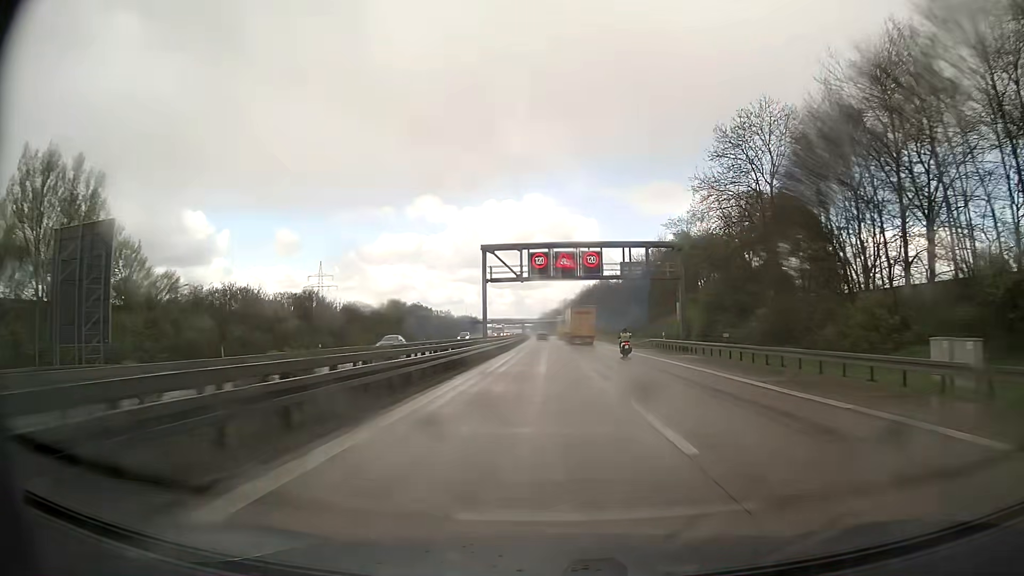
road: motorway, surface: asphalt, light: Day
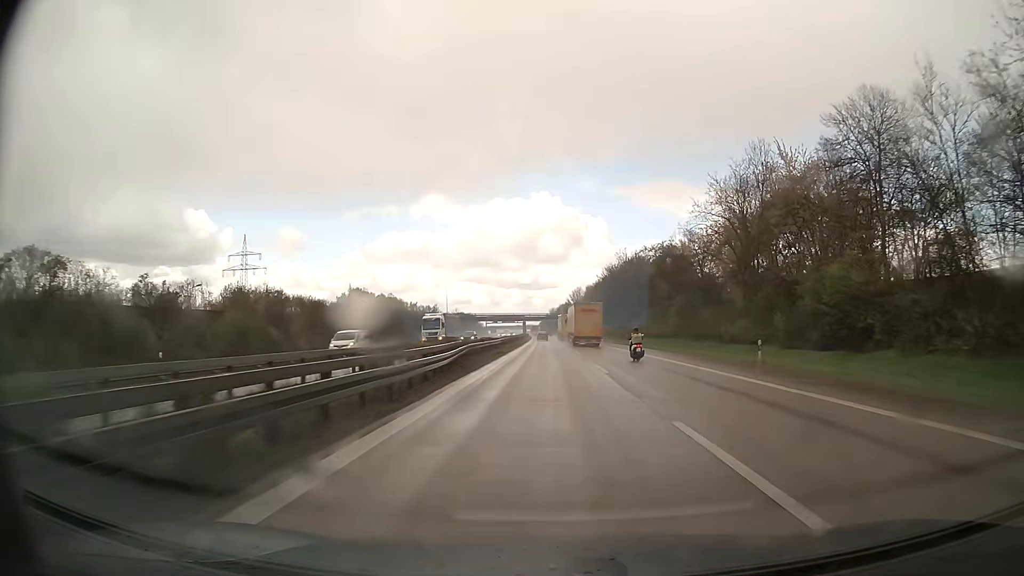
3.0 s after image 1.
(-0.7, +75.8) m; -1°
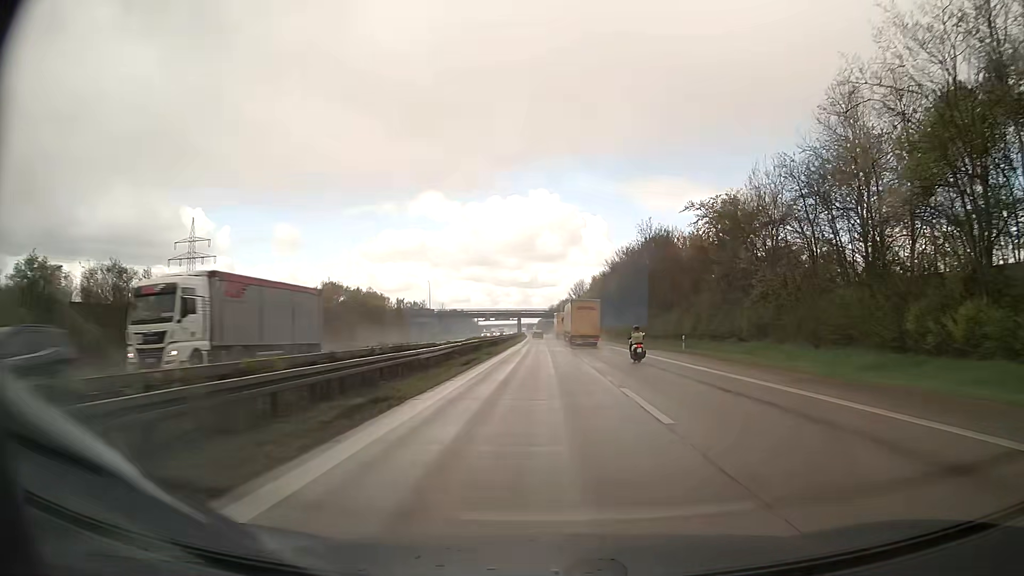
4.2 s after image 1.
(+0.1, +30.3) m; 0°
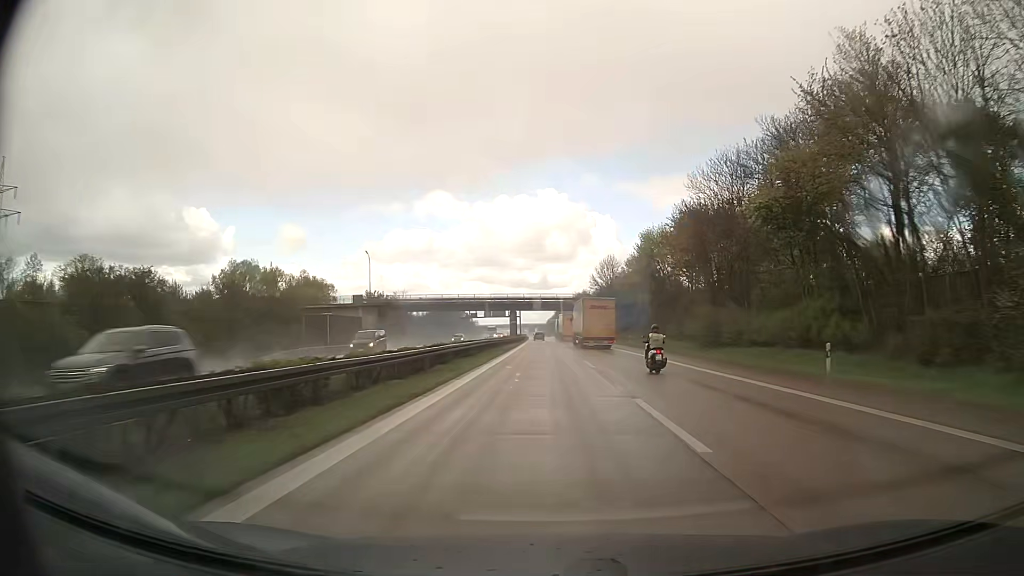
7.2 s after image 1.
(-0.8, +74.5) m; -1°
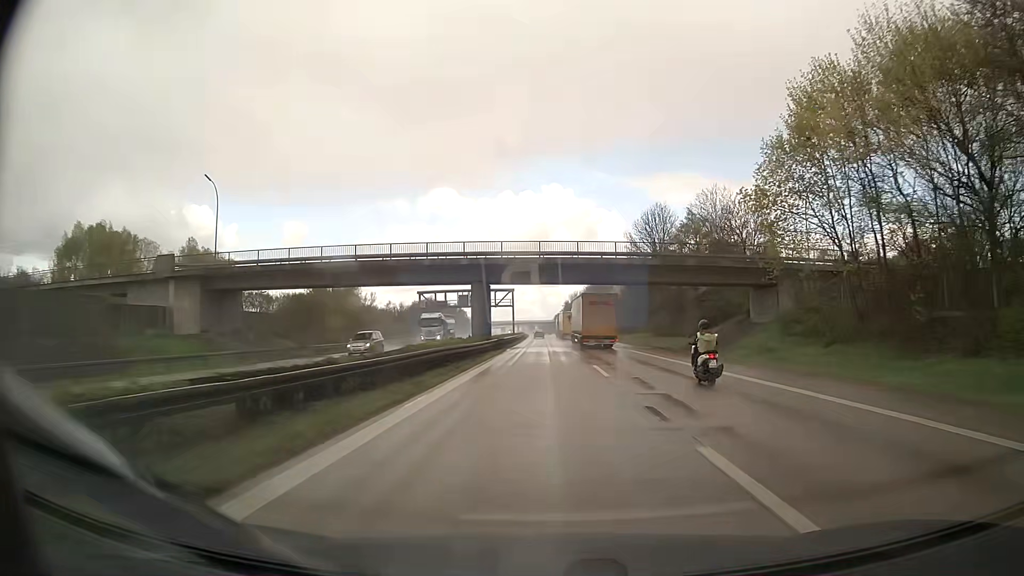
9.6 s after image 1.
(-0.4, +59.9) m; -1°
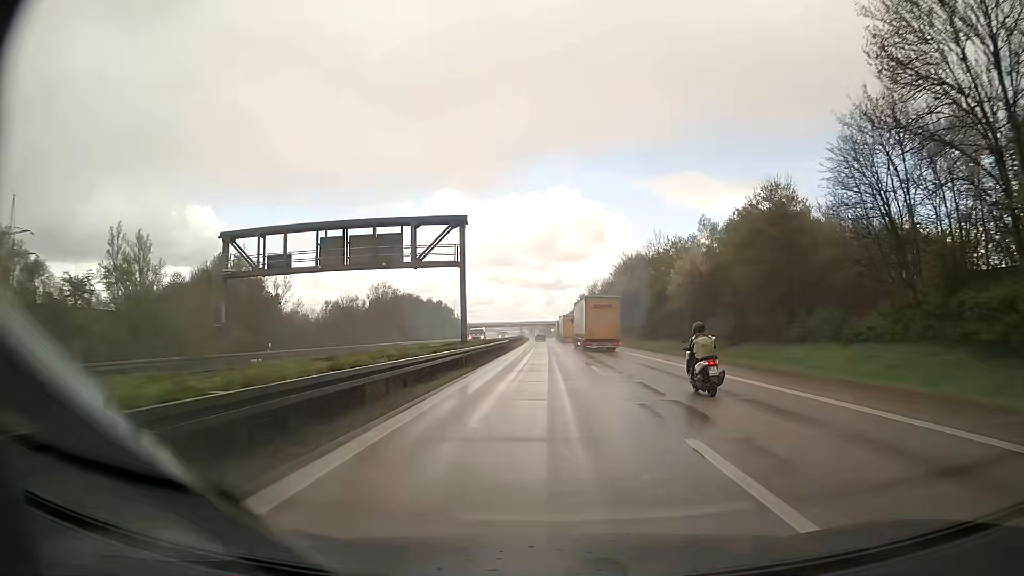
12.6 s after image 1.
(-0.6, +71.3) m; -1°
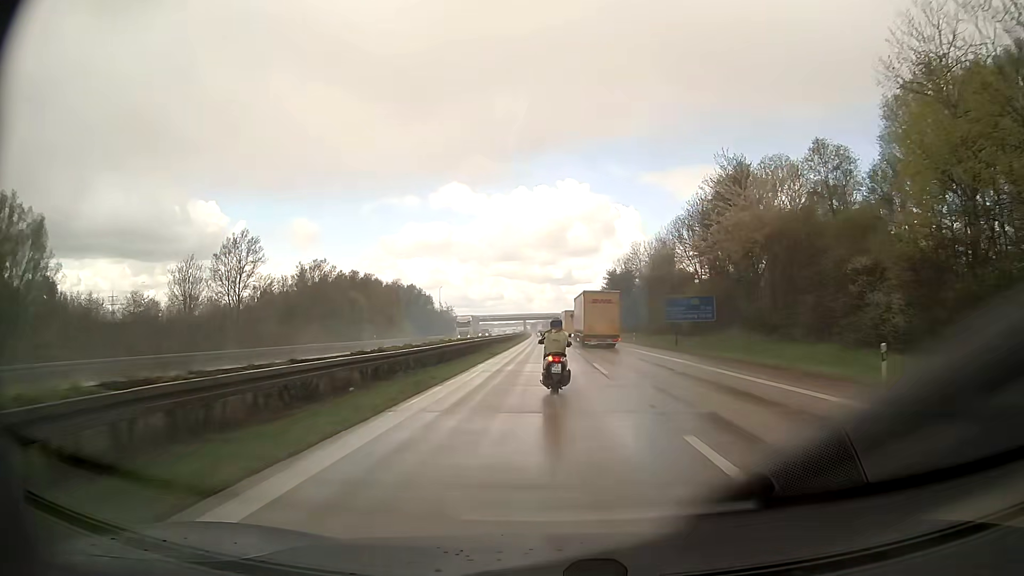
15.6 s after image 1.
(-0.4, +73.4) m; -1°
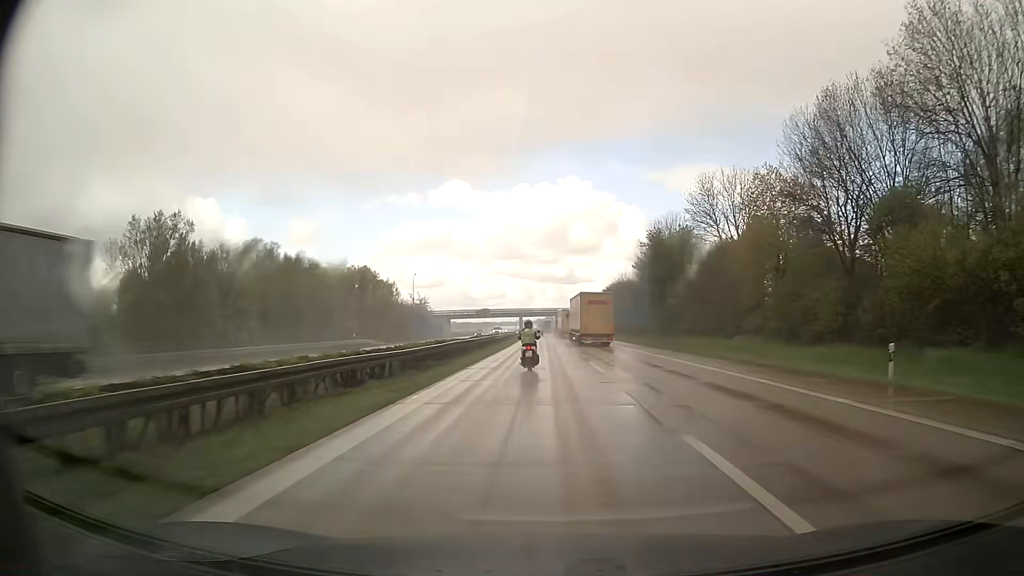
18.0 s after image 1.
(-0.1, +53.9) m; 0°
(0, +10) (0, +20) (0, +30) (0, +40) (0, +50) (0, +60) (0, +70) (-1, +80) (-1, +90) (-1, +100) m
